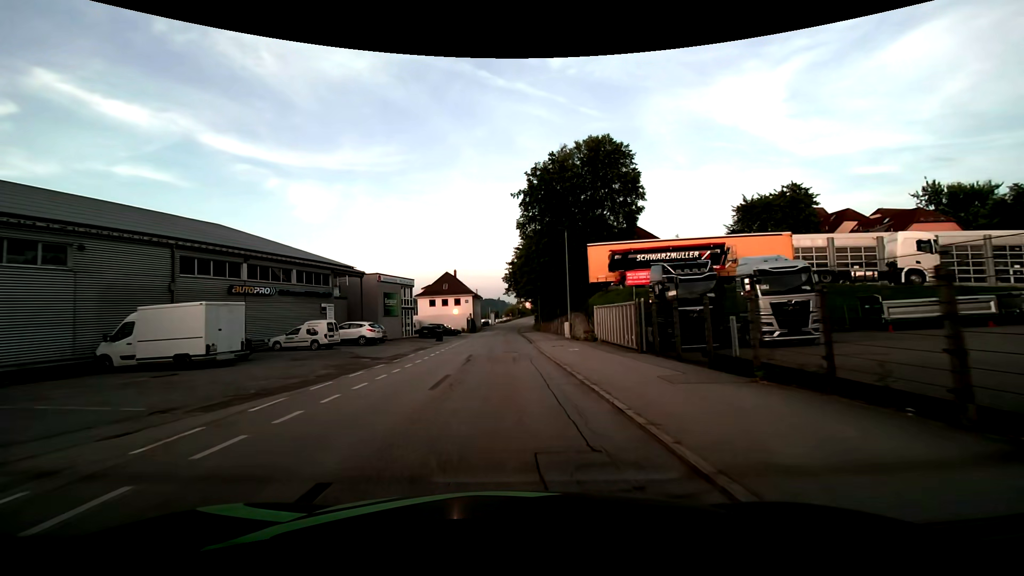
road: residential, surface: asphalt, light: Day
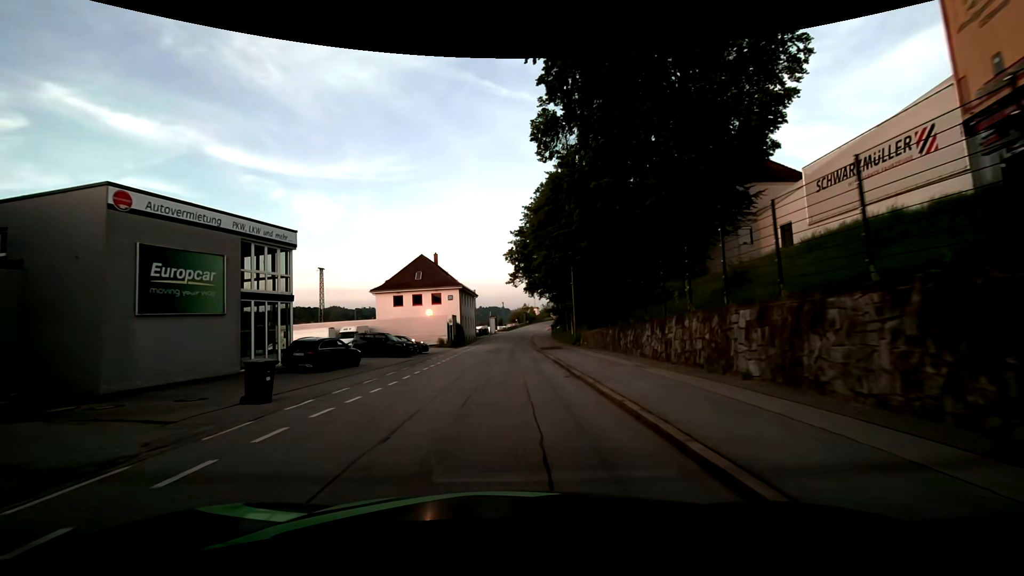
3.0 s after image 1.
(-0.2, +35.2) m; 0°
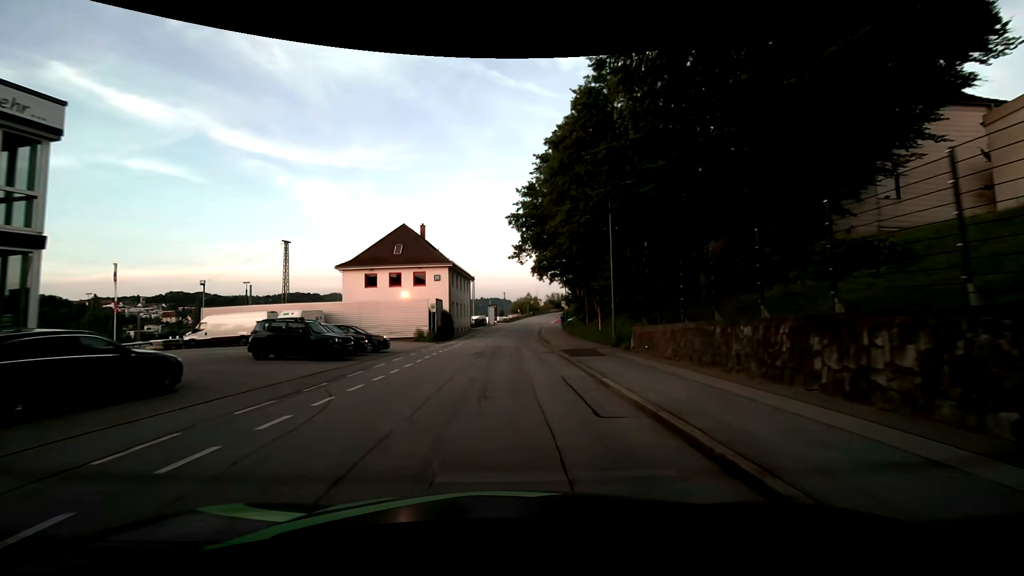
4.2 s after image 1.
(-0.1, +14.0) m; -1°
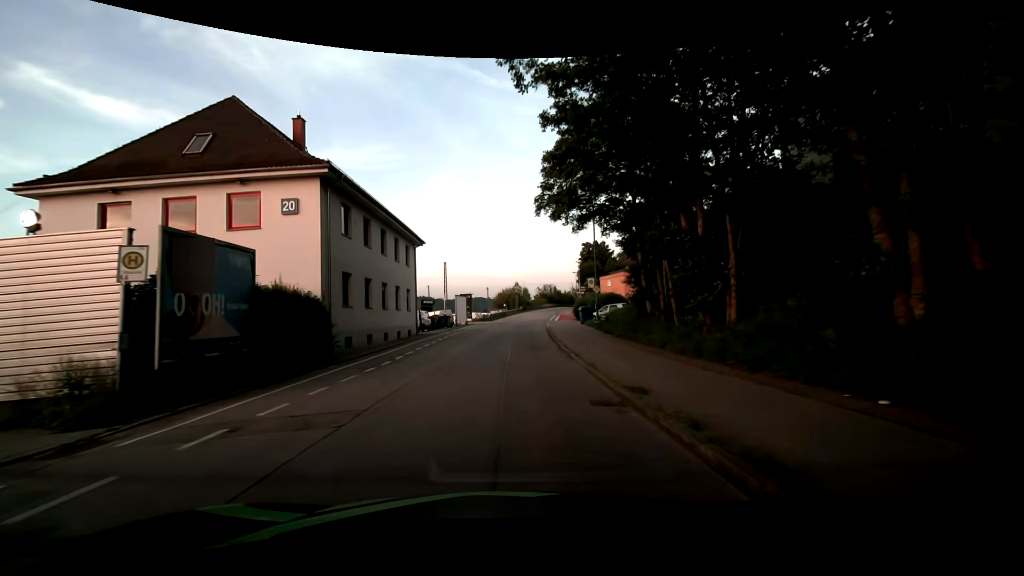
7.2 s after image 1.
(+0.7, +31.6) m; +2°
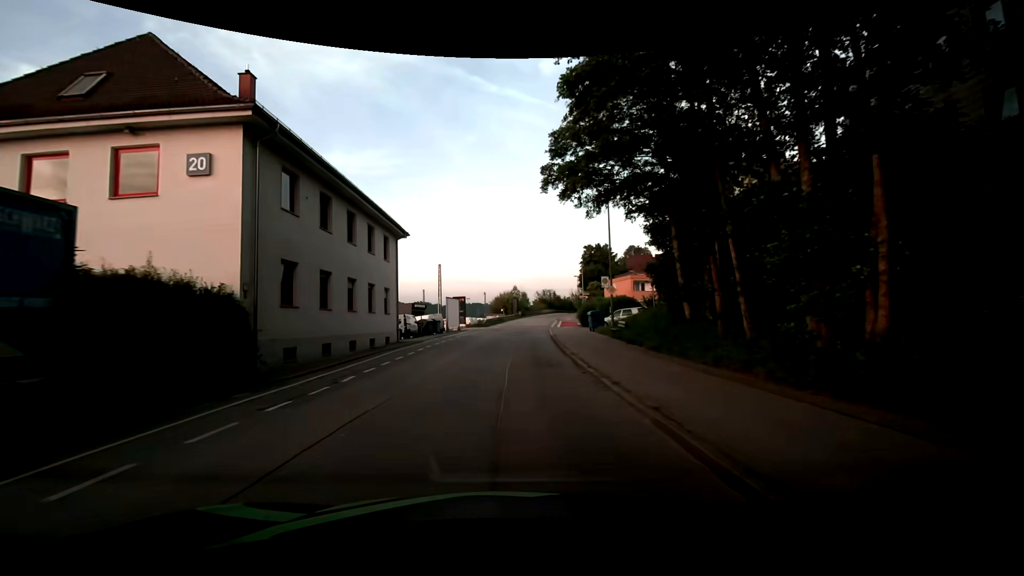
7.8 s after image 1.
(0.0, +5.6) m; 0°
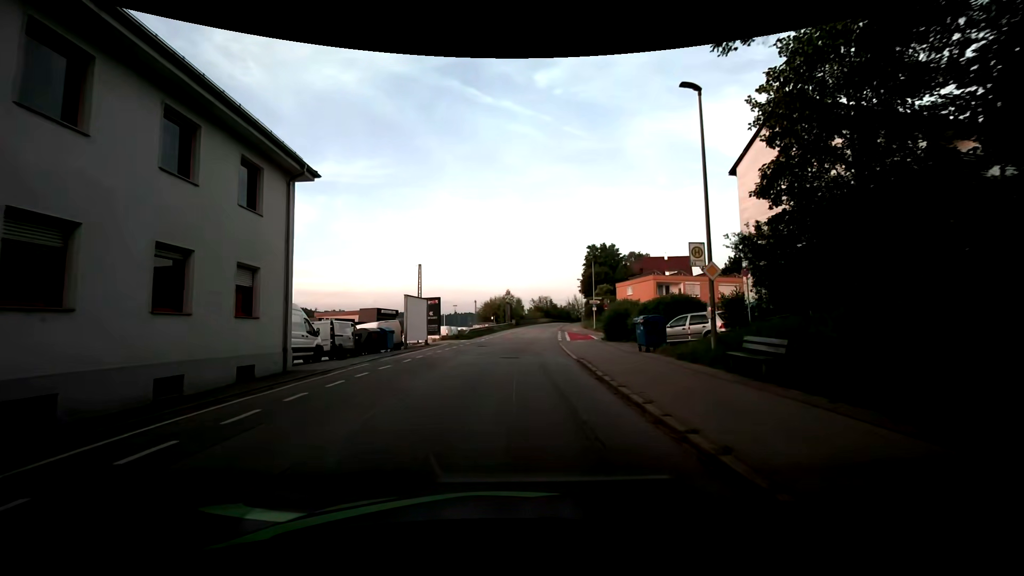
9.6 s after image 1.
(+0.4, +14.9) m; +2°
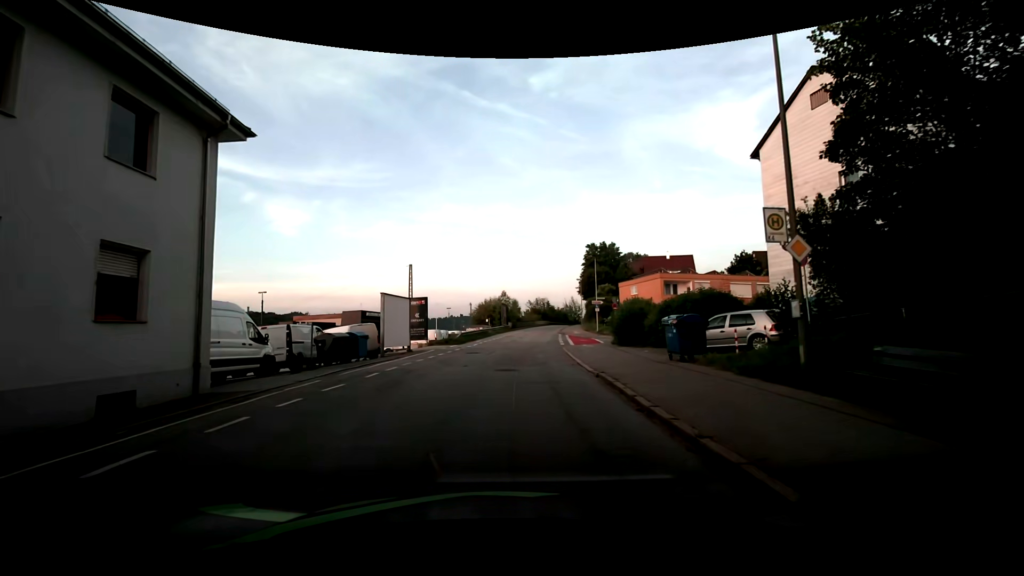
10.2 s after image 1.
(0.0, +4.4) m; 0°
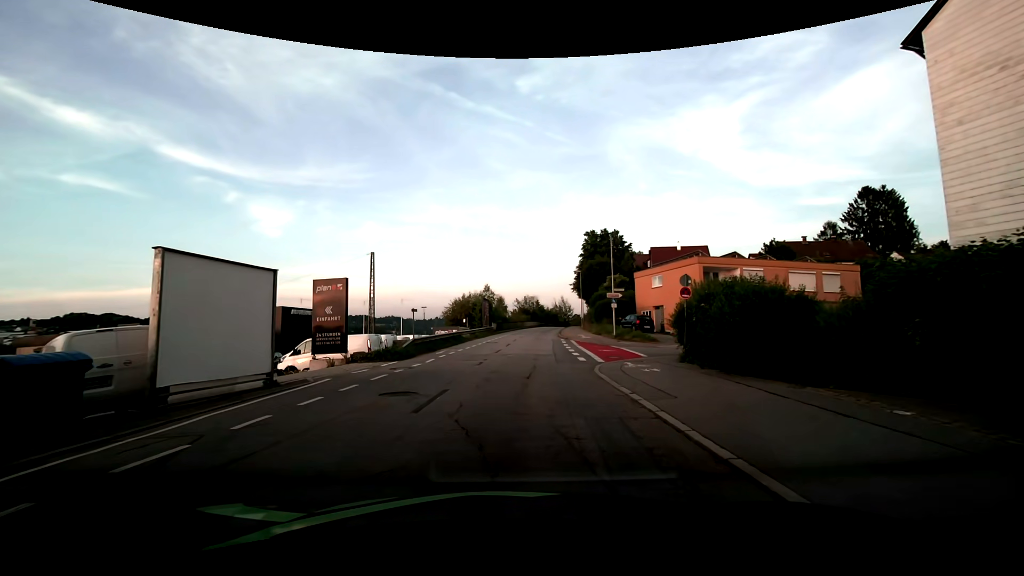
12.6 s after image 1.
(+0.3, +14.8) m; 0°
